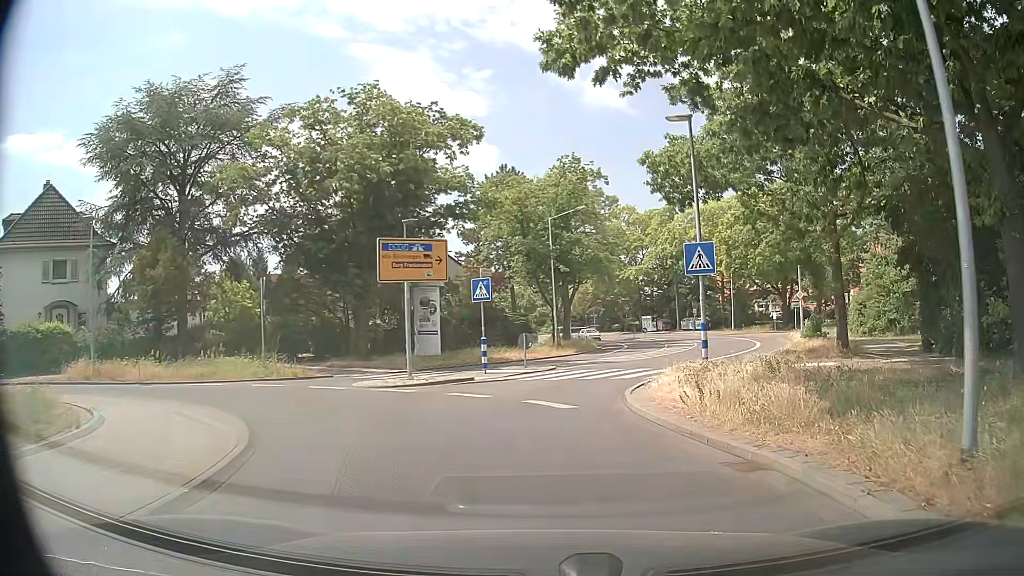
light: Day
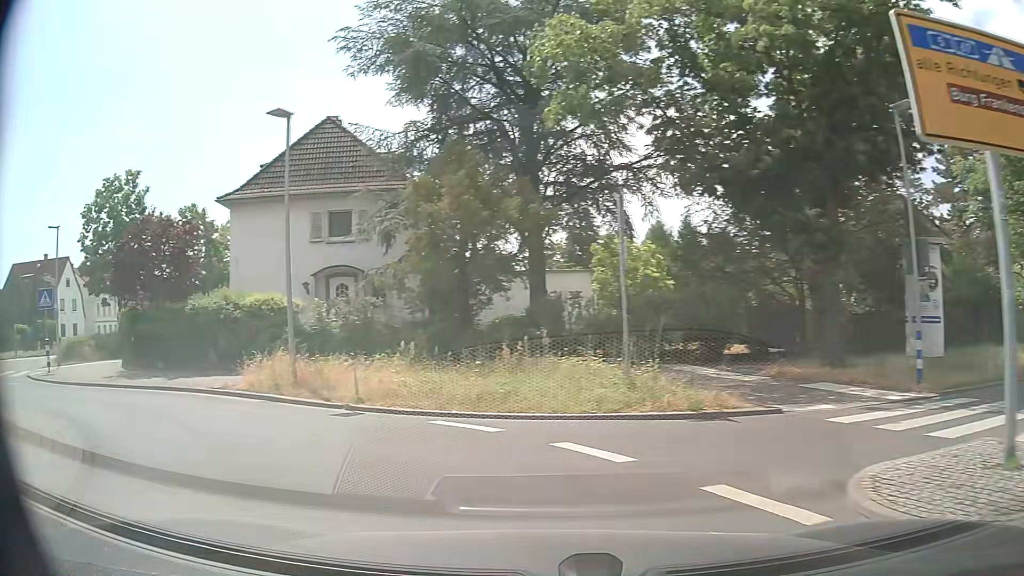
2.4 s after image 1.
(-3.0, +13.5) m; -36°
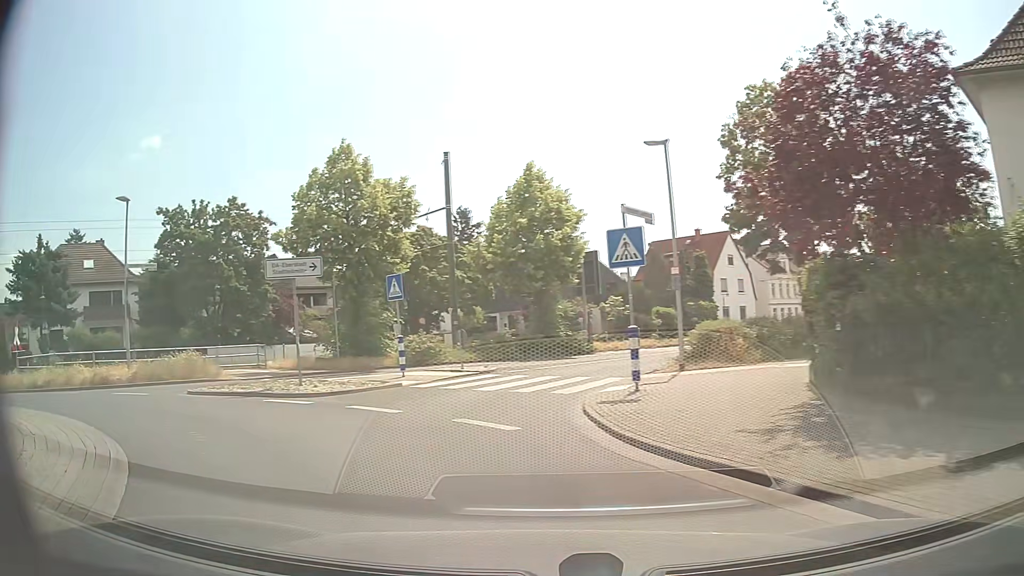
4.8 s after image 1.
(-6.7, +11.5) m; -61°
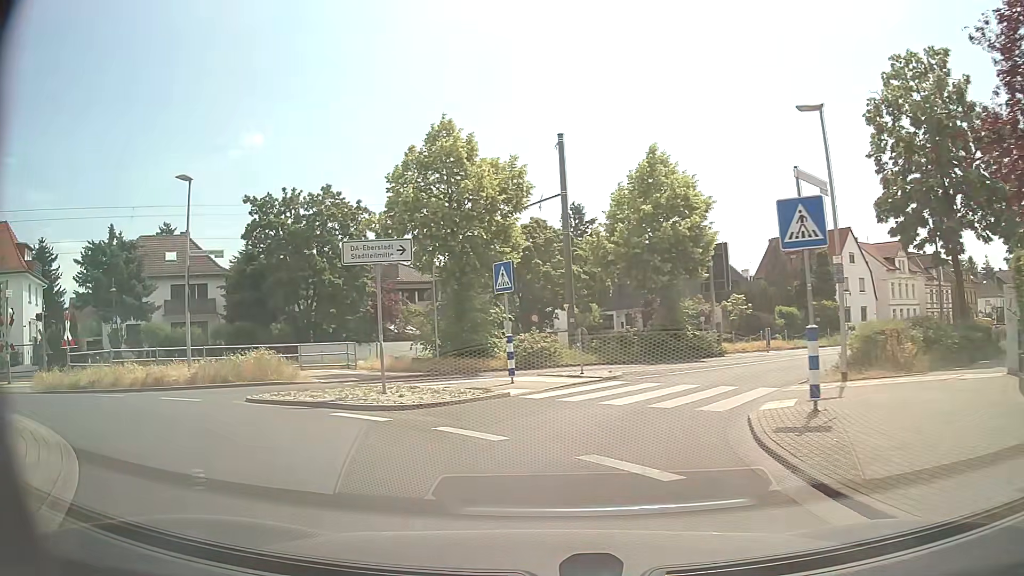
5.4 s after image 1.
(-0.3, +3.1) m; -8°
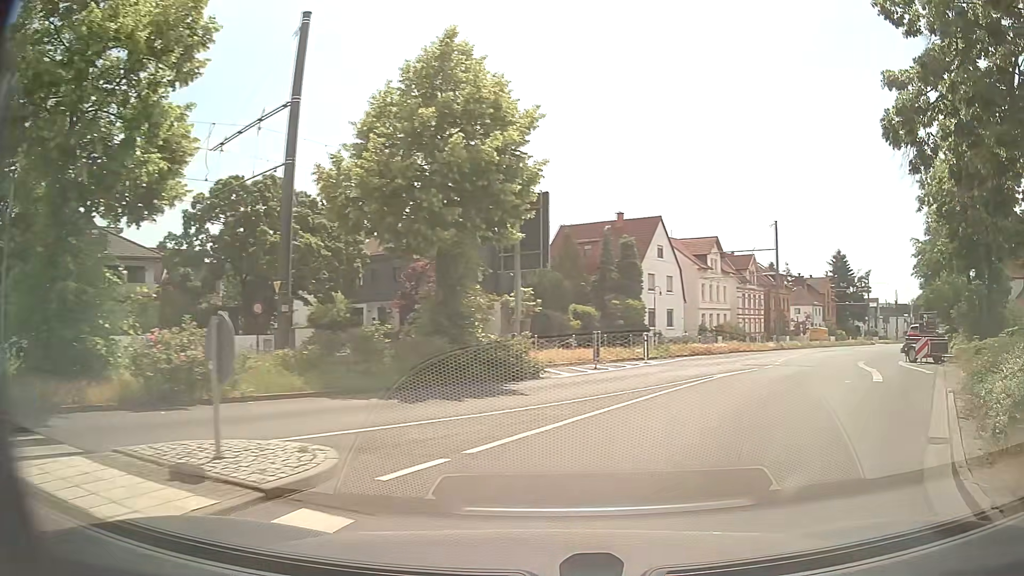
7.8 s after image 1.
(+0.8, +12.6) m; +19°
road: tertiary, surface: asphalt
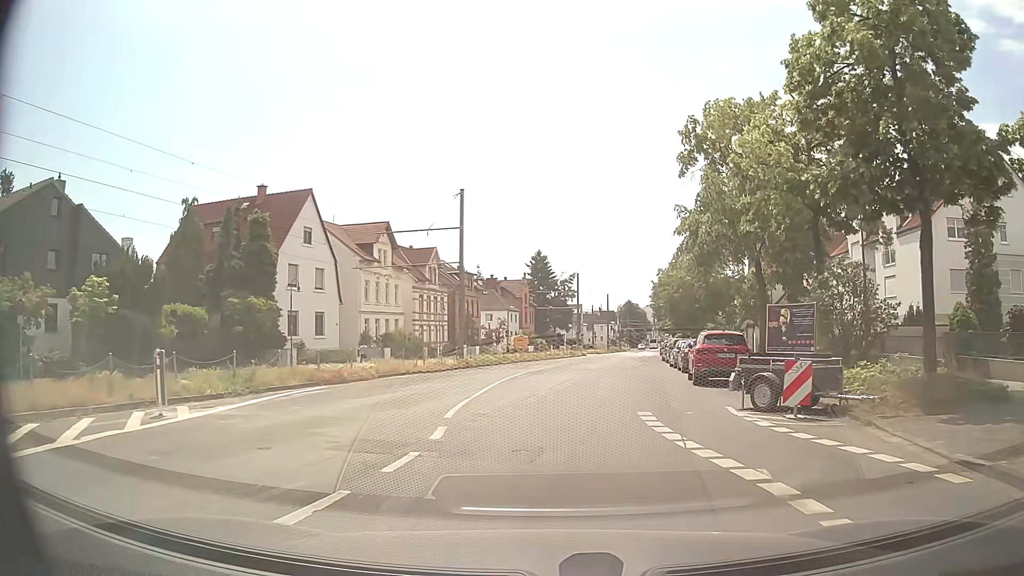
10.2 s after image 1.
(+4.9, +15.0) m; +26°
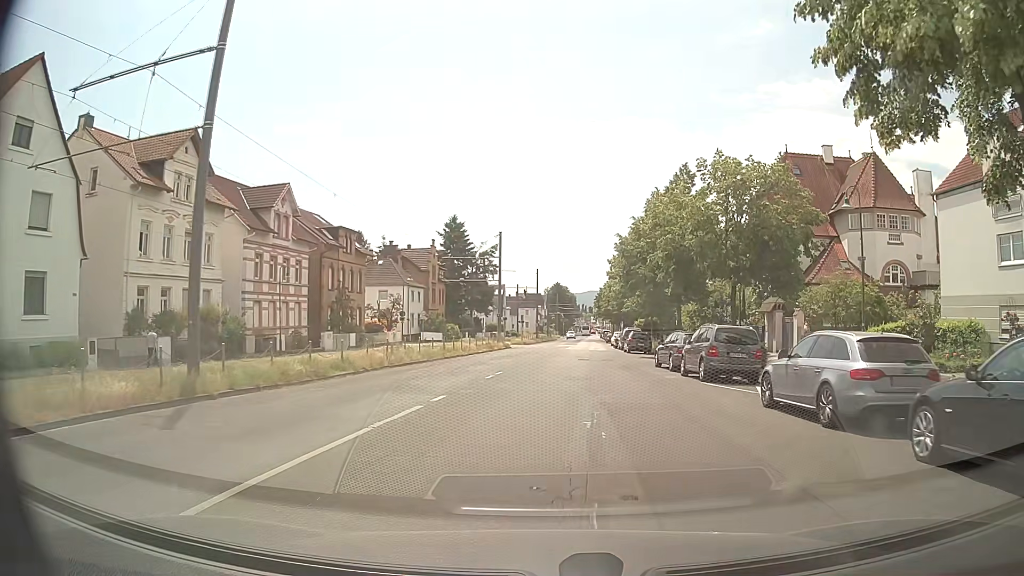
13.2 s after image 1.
(+1.3, +24.6) m; +7°
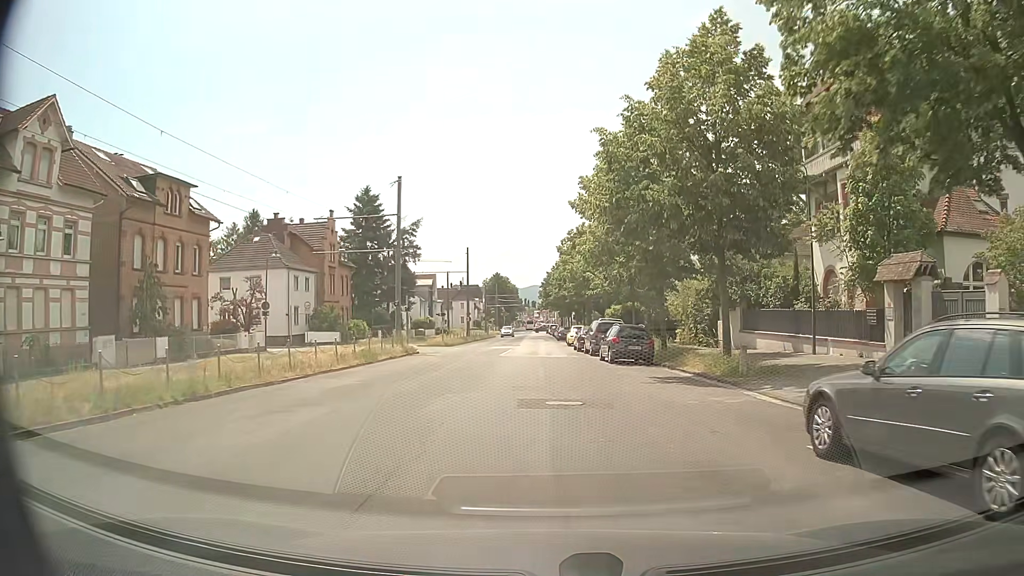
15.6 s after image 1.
(+0.9, +21.2) m; +5°
(0, +10) (0, +20) (0, +30) (0, +40) (0, +50) (0, +60) (0, +70) (0, +80) (0, +90) (0, +100) m
